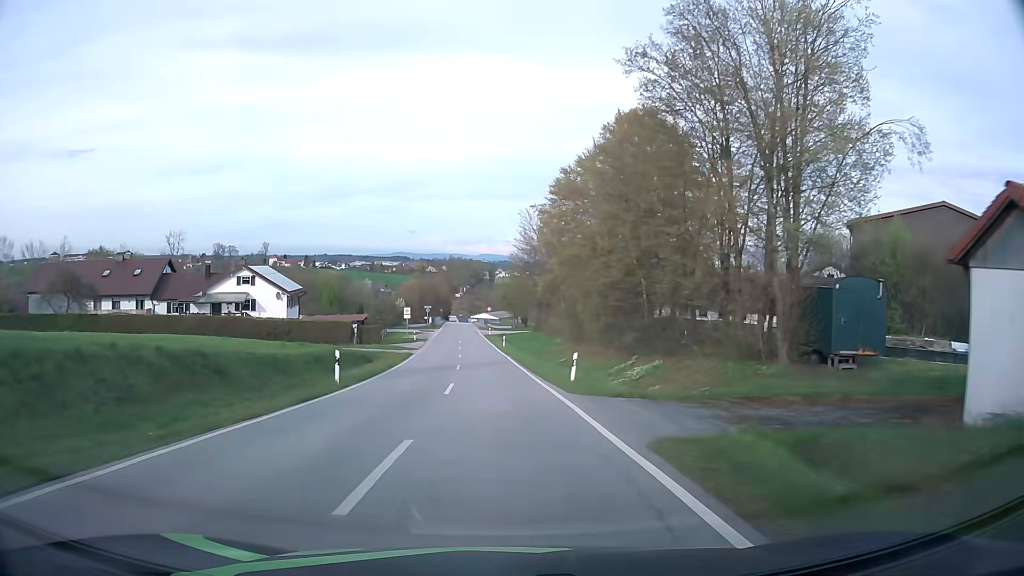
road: tertiary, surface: asphalt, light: Day
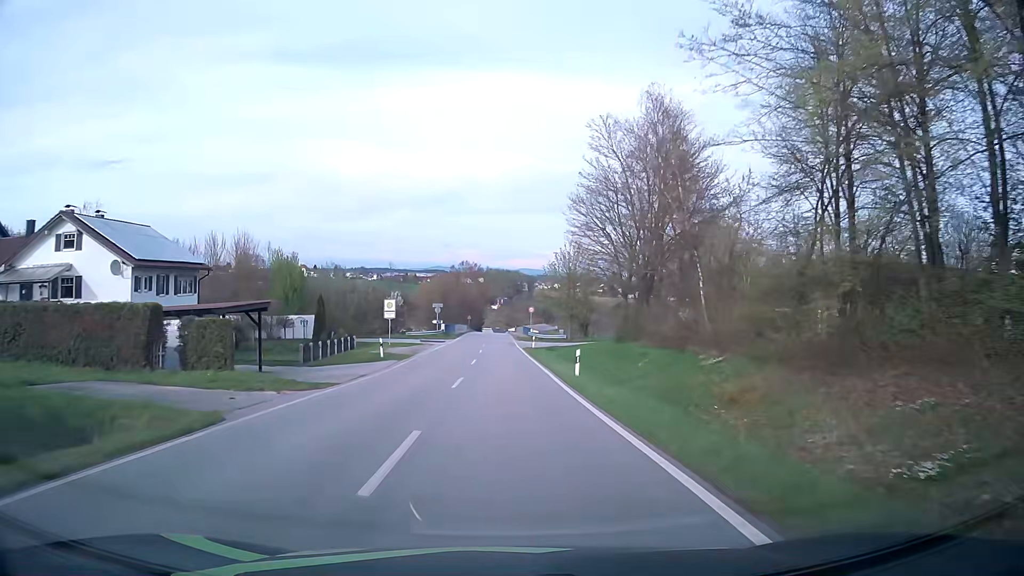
(-1.2, +36.1) m; -3°
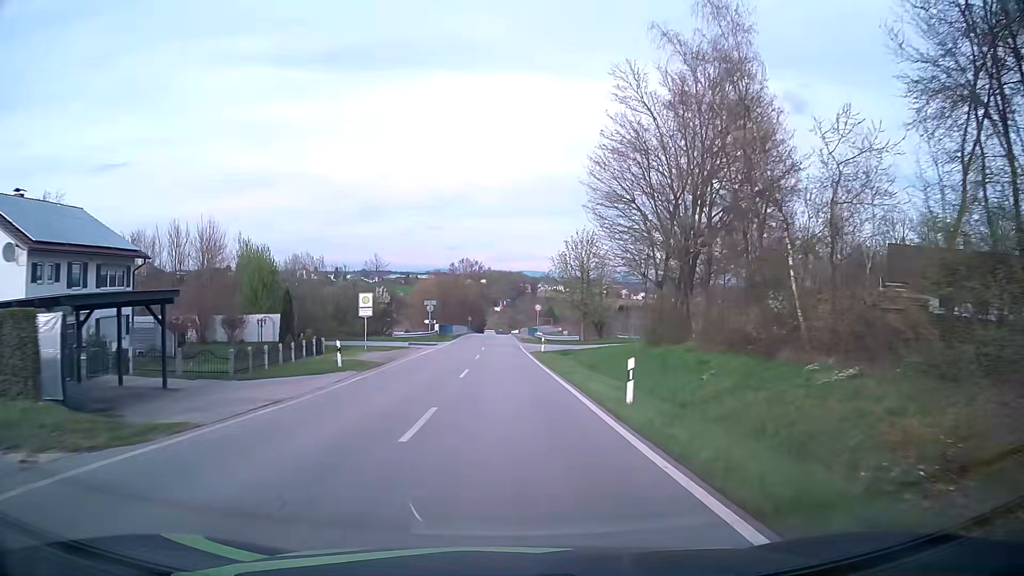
(-0.1, +9.2) m; 0°
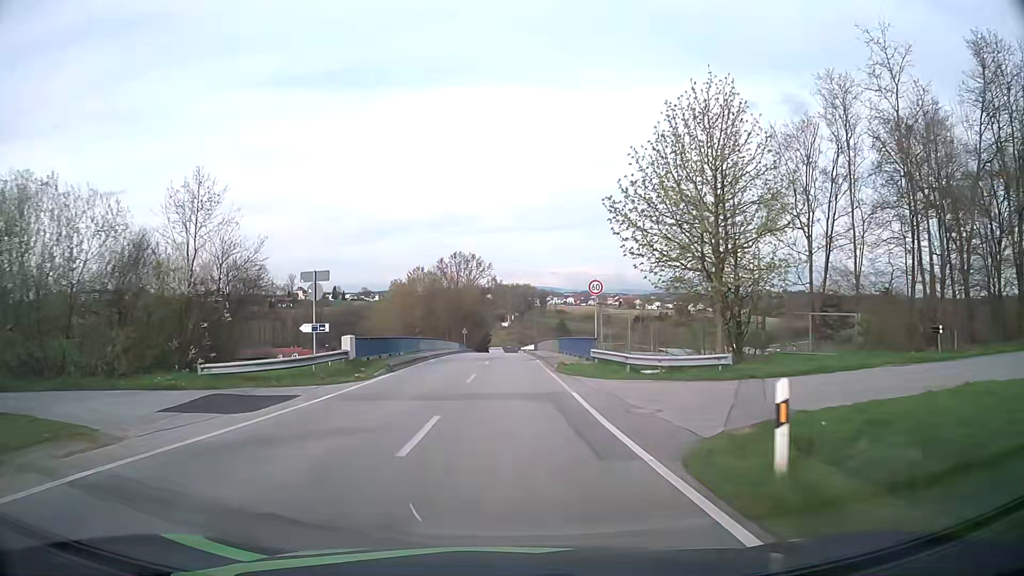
(-0.4, +37.5) m; 0°
(0, +10) (0, +20) (0, +30) (0, +40) (0, +50) (-1, +60) (-1, +70) (-1, +80) (-1, +90) (-1, +100) m
